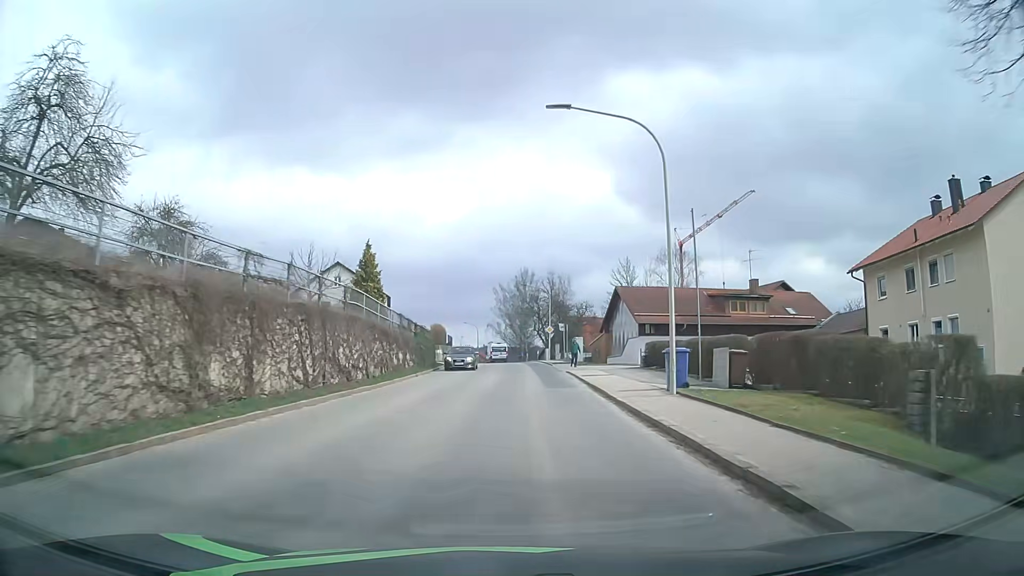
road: tertiary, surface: asphalt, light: Day
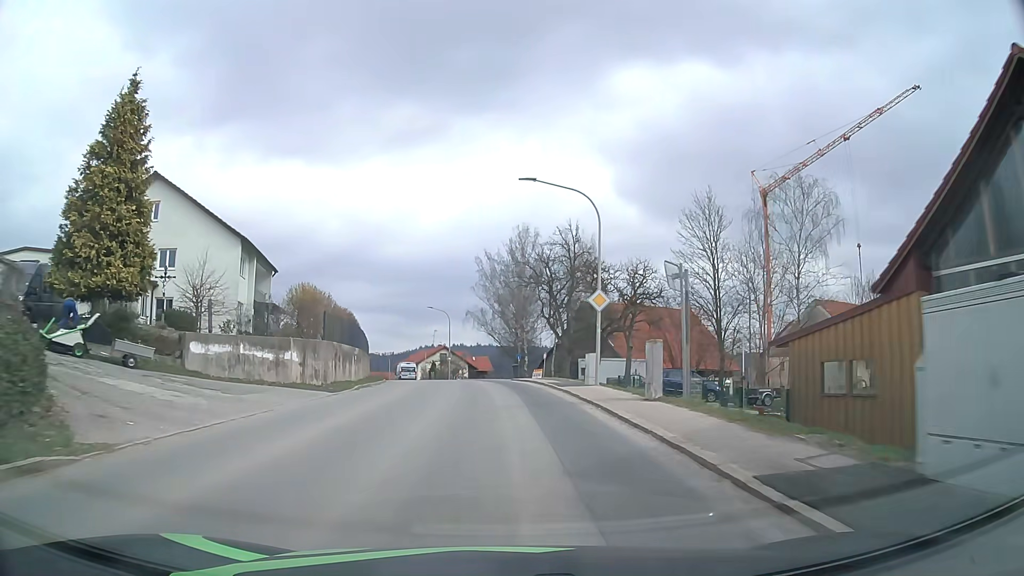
(+0.7, +41.8) m; 0°
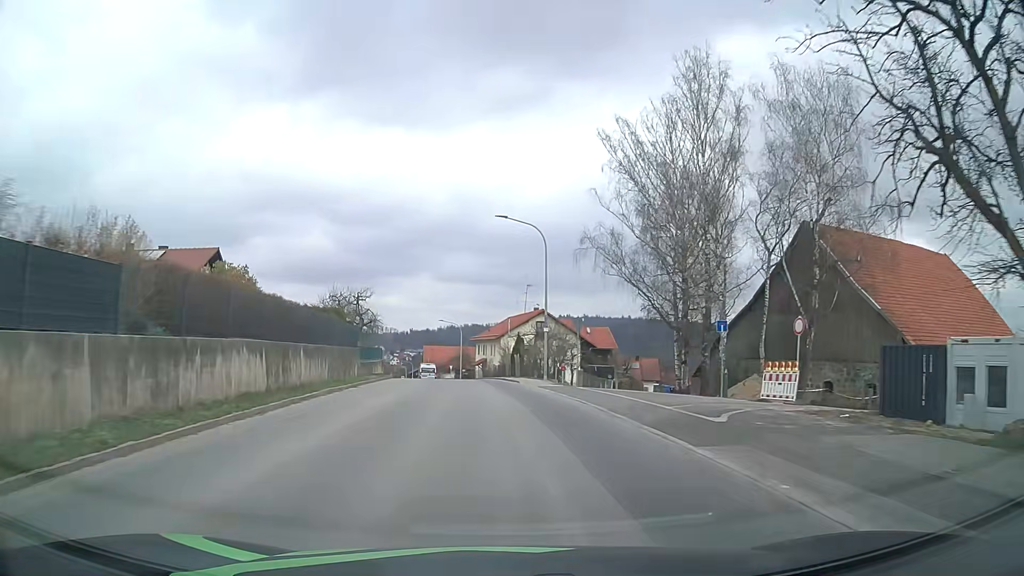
(-2.7, +41.1) m; -9°
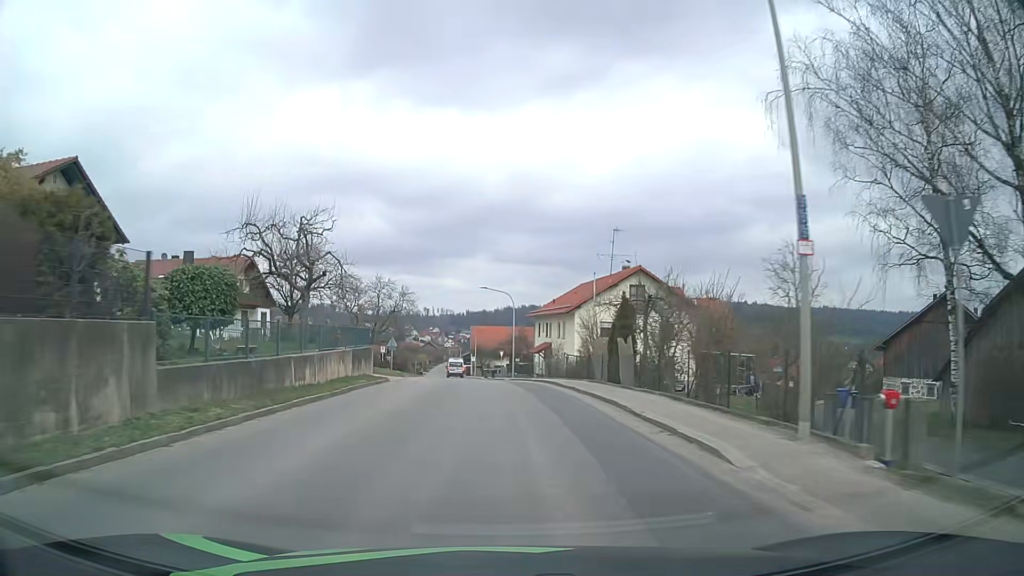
(-1.1, +25.0) m; -5°
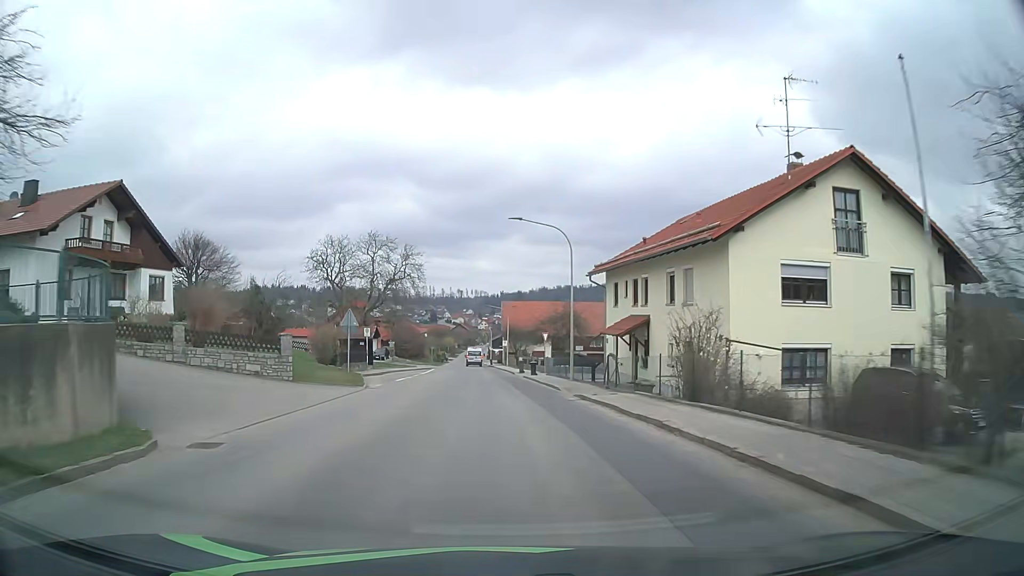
(-0.7, +25.0) m; -3°
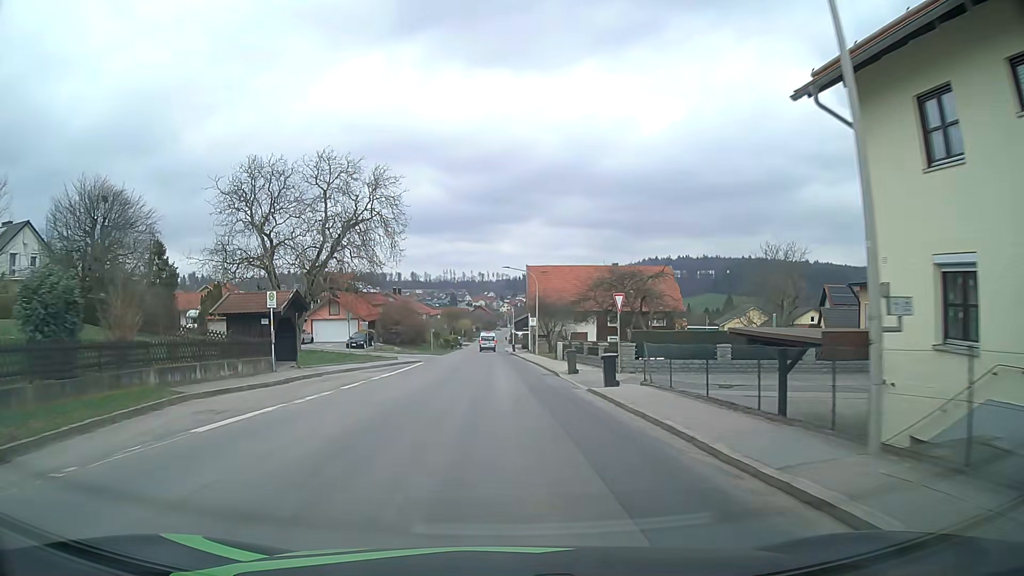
(-0.4, +24.7) m; -2°
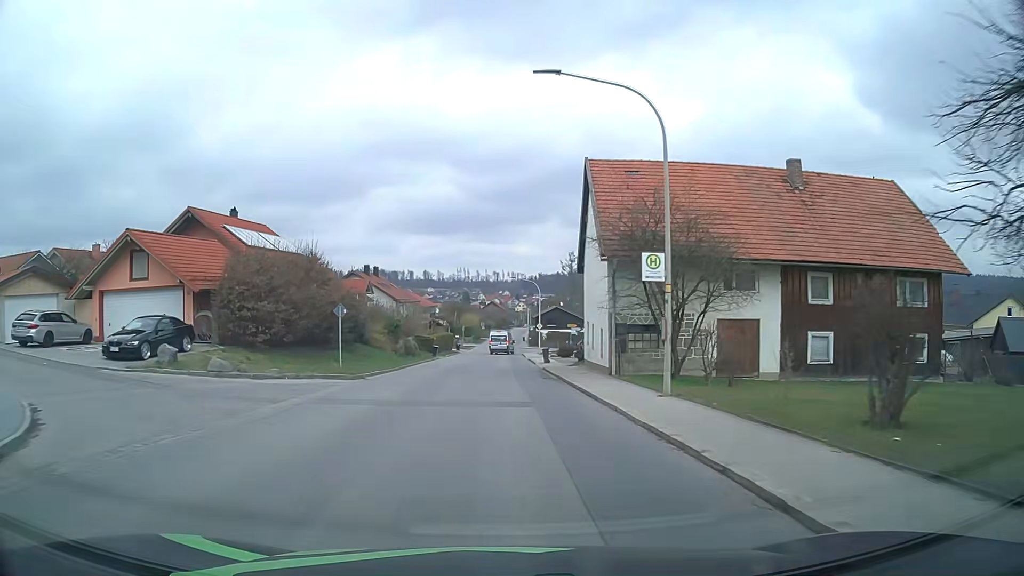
(-0.7, +41.3) m; -1°
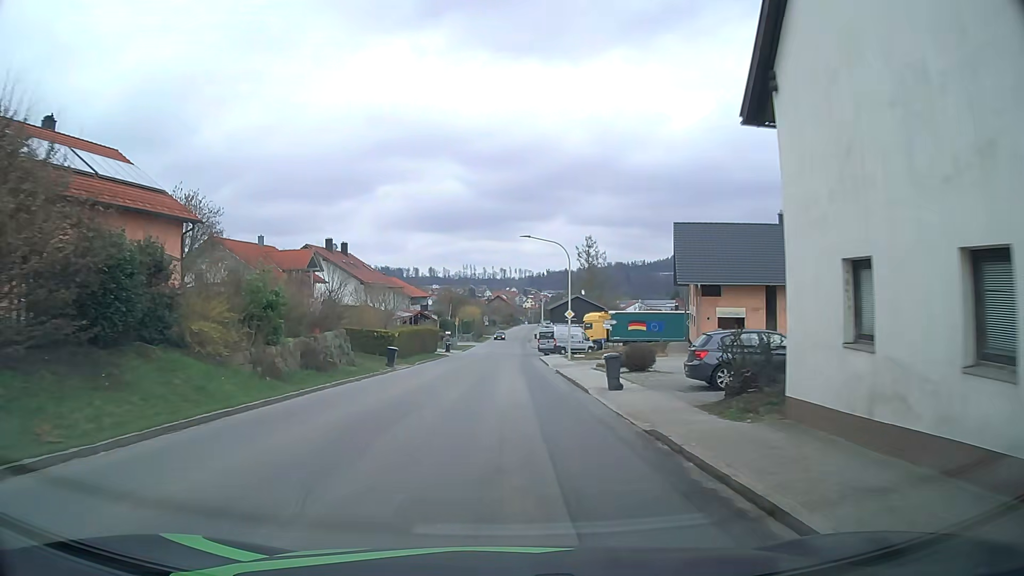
(-0.2, +24.2) m; -1°
(0, +10) (0, +20) (0, +30) (0, +40) (0, +50) (0, +60) (+1, +70) (+1, +80) (+1, +90) (+1, +100) m
